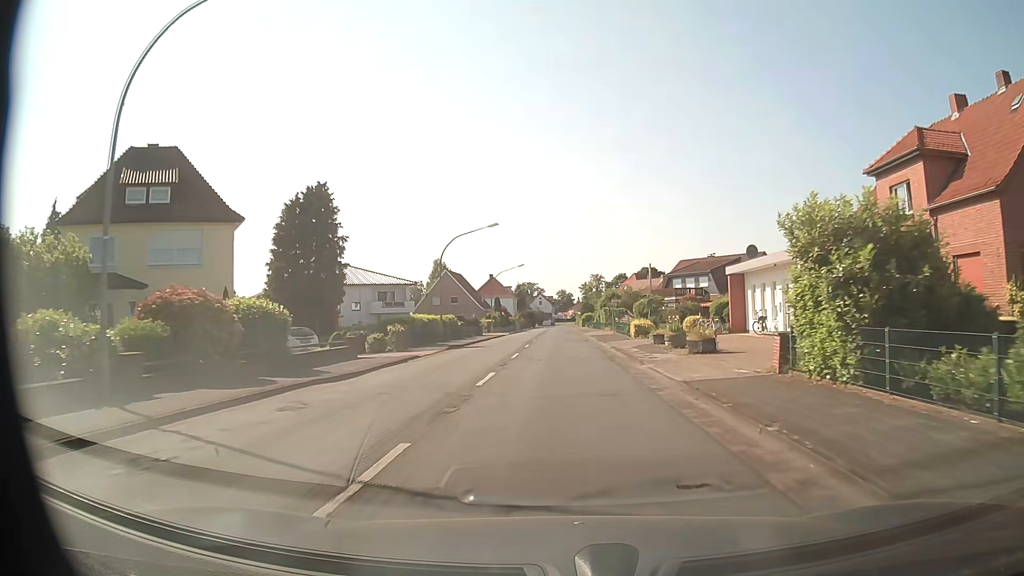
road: secondary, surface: asphalt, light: Day
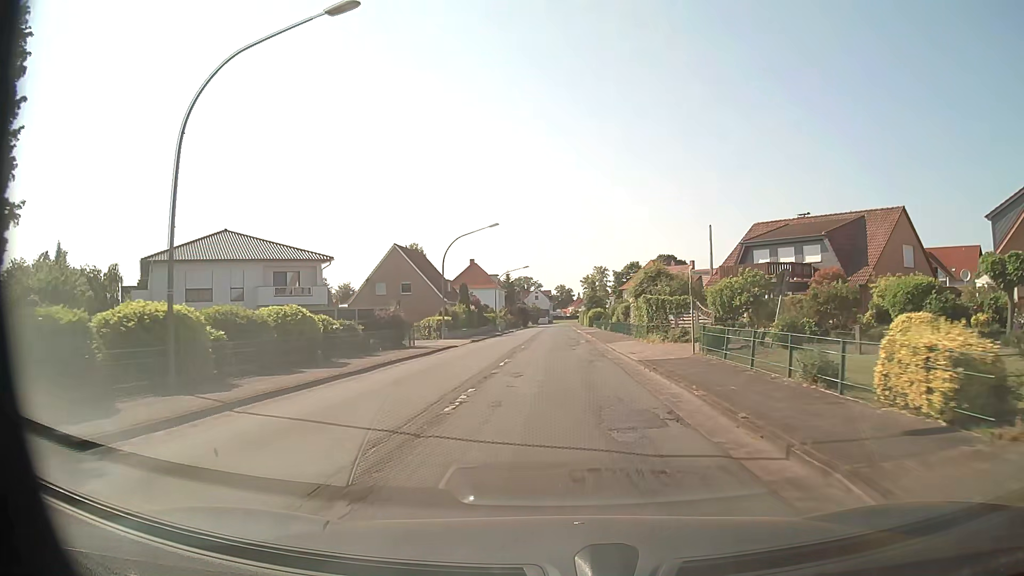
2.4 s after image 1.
(0.0, +31.1) m; 0°
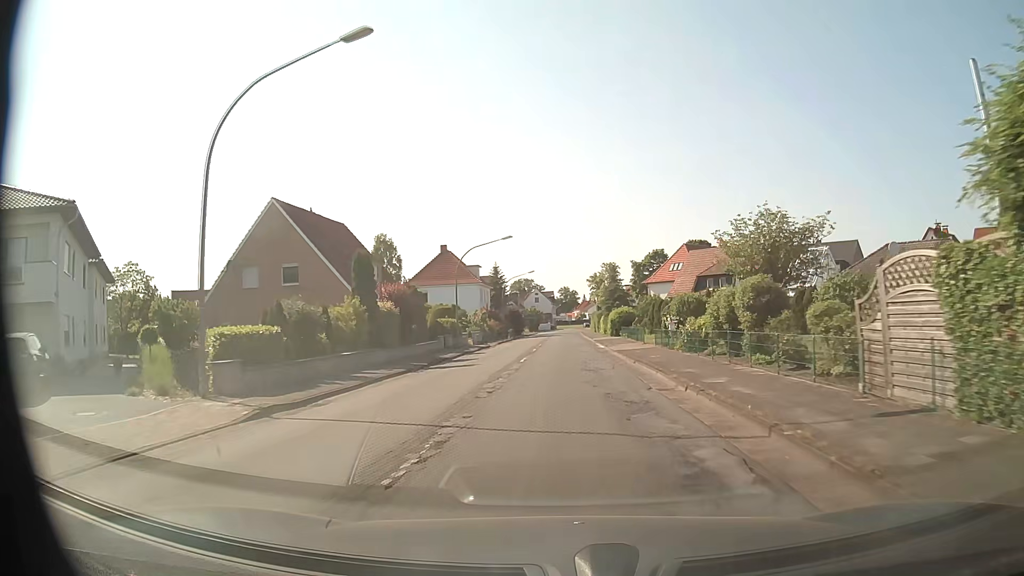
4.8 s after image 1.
(-0.1, +31.6) m; 0°
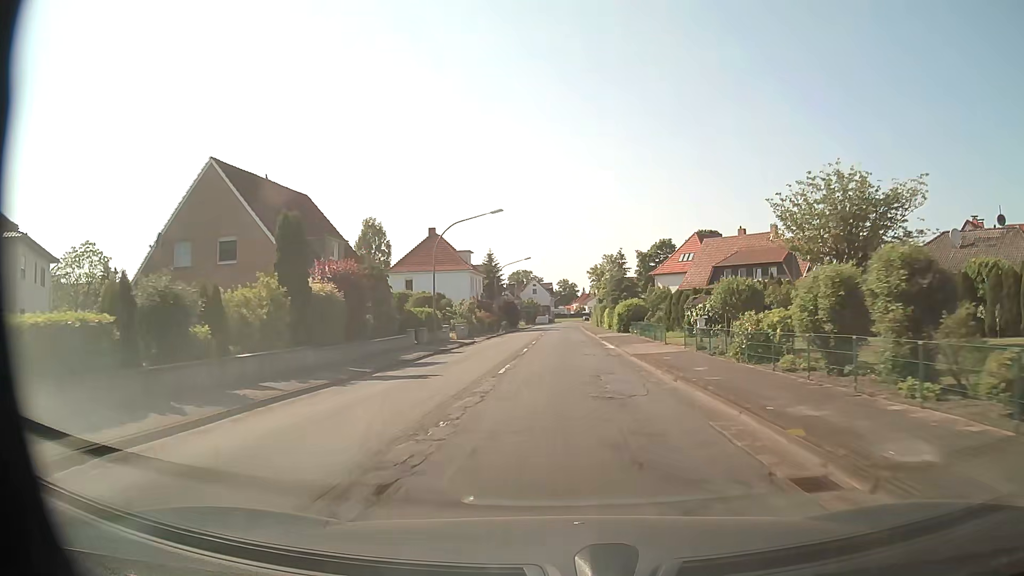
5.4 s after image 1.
(-0.1, +8.0) m; 0°
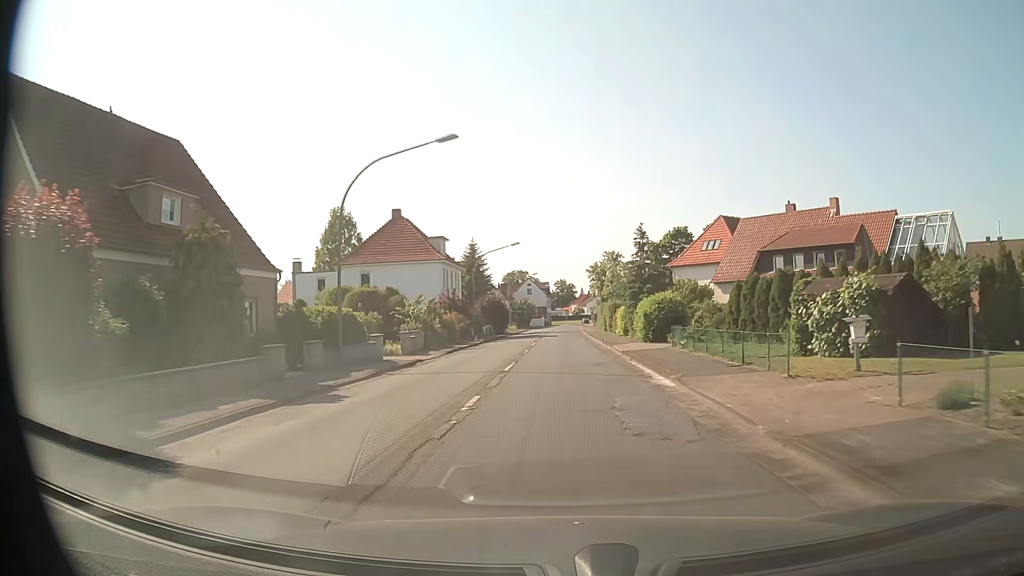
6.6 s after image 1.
(0.0, +16.1) m; 0°
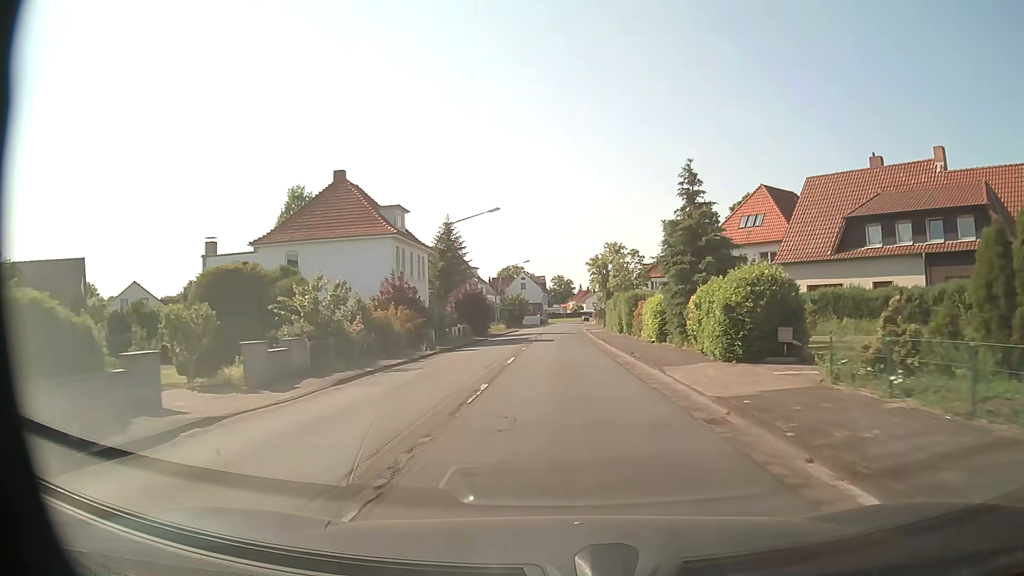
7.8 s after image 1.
(0.0, +16.2) m; 0°
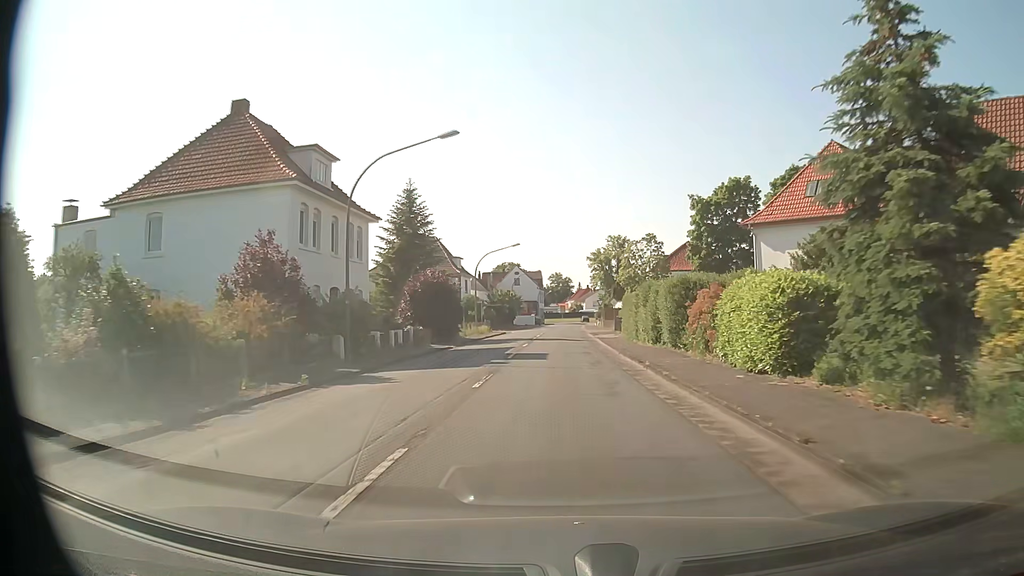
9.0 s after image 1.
(0.0, +16.0) m; +1°
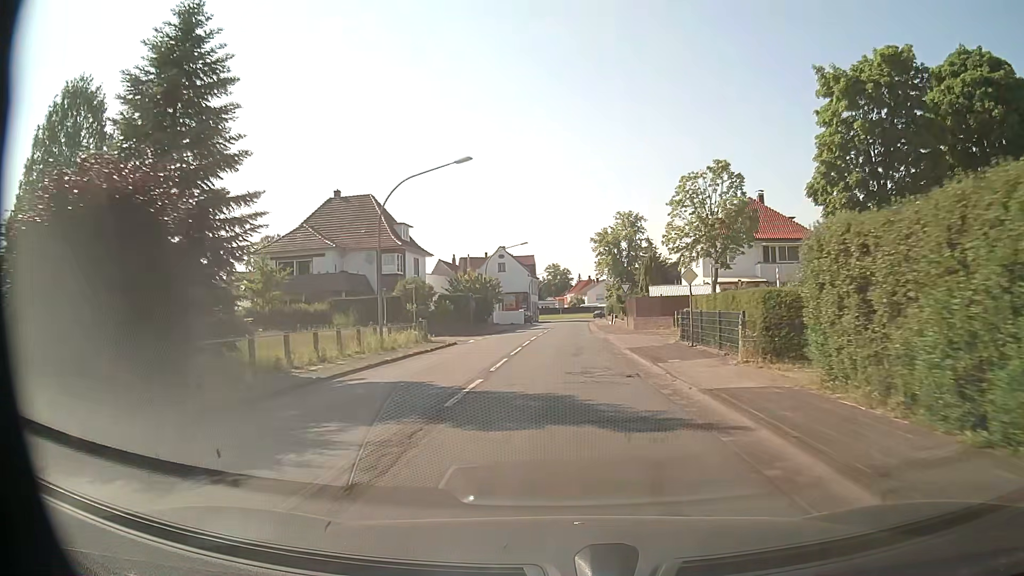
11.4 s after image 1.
(-0.1, +30.4) m; 0°
(0, +10) (0, +20) (0, +30) (0, +40) (+1, +50) (+1, +60) (+1, +70) (+1, +80) (+2, +90) (+2, +100) m
